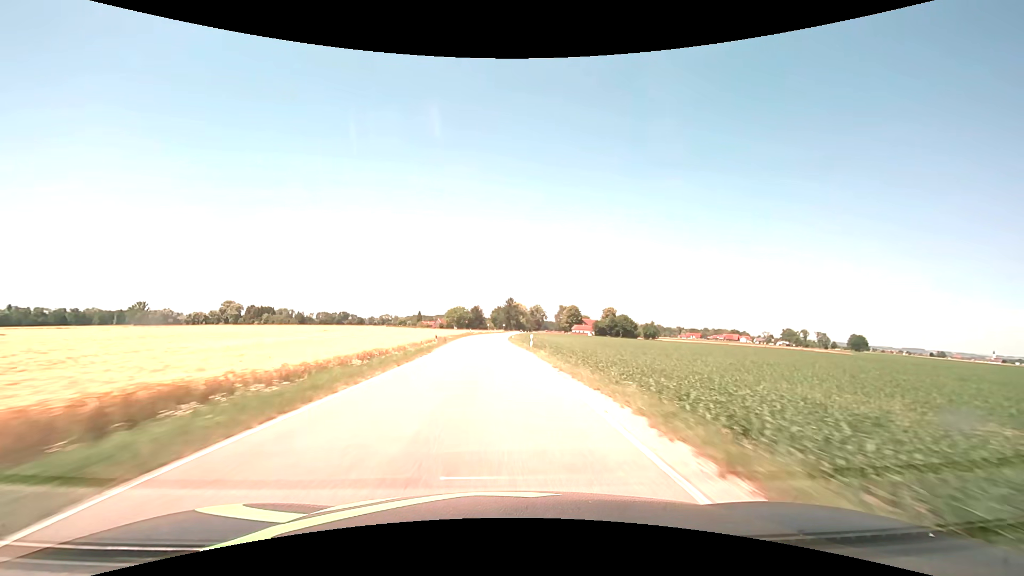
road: secondary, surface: asphalt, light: Day
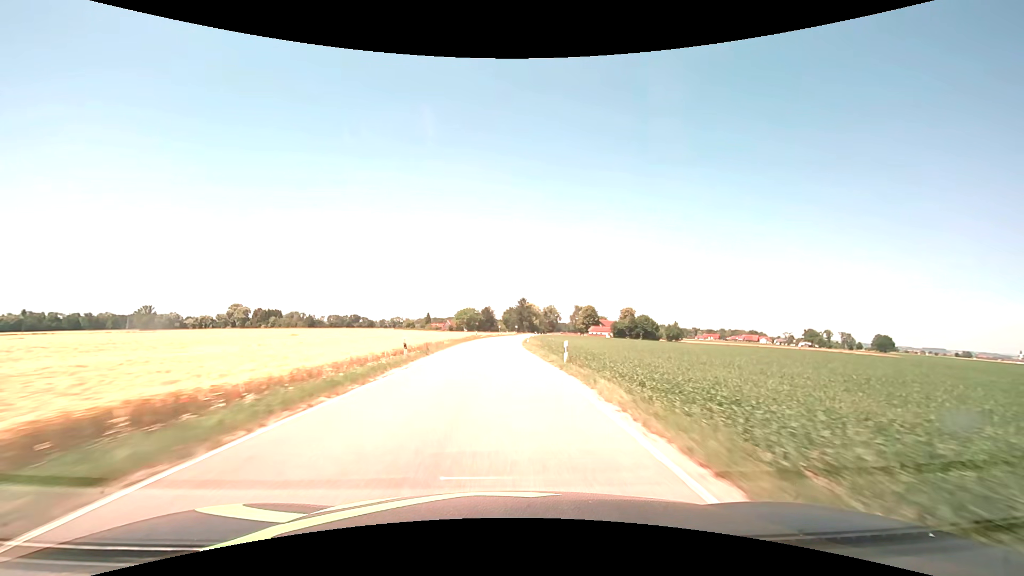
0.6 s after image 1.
(-0.2, +14.2) m; -1°
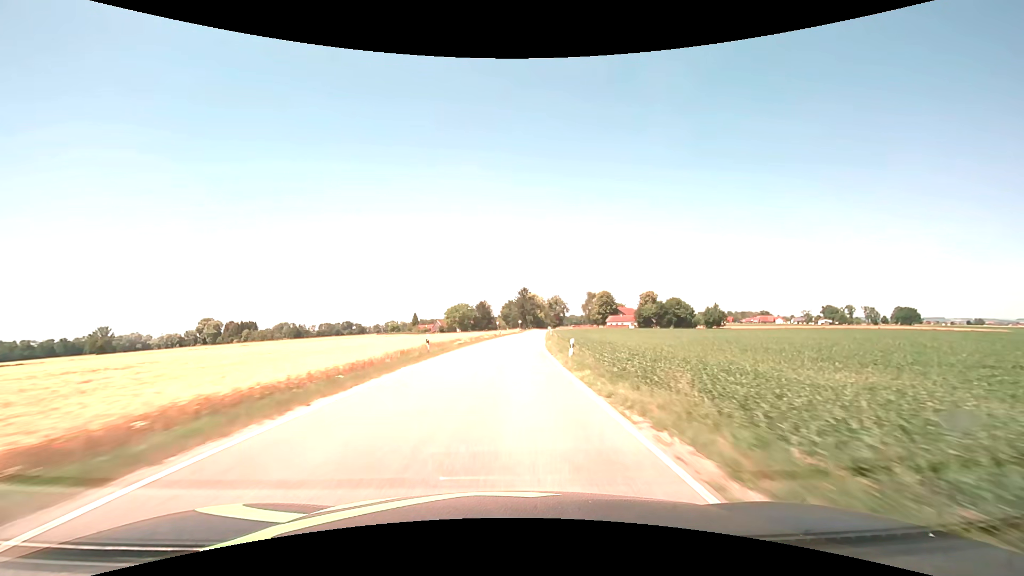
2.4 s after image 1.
(-0.4, +42.7) m; 0°
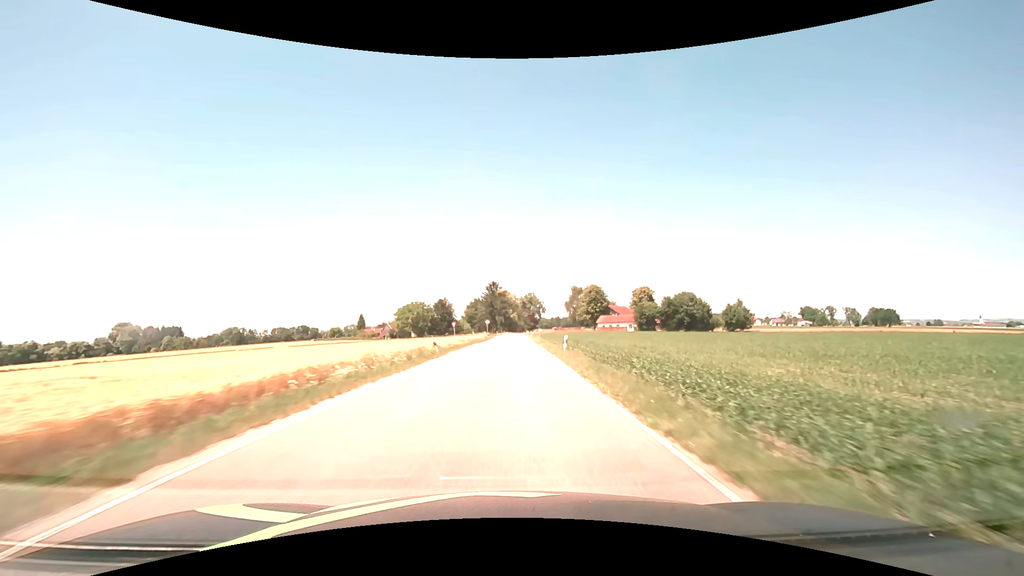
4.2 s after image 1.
(+1.2, +42.6) m; +4°
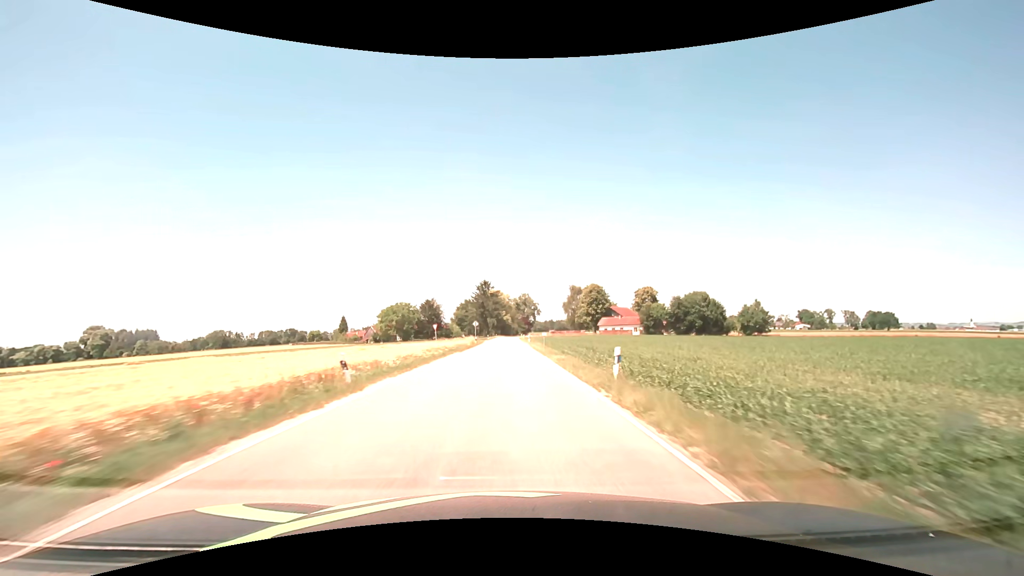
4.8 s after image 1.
(+0.1, +14.2) m; +1°
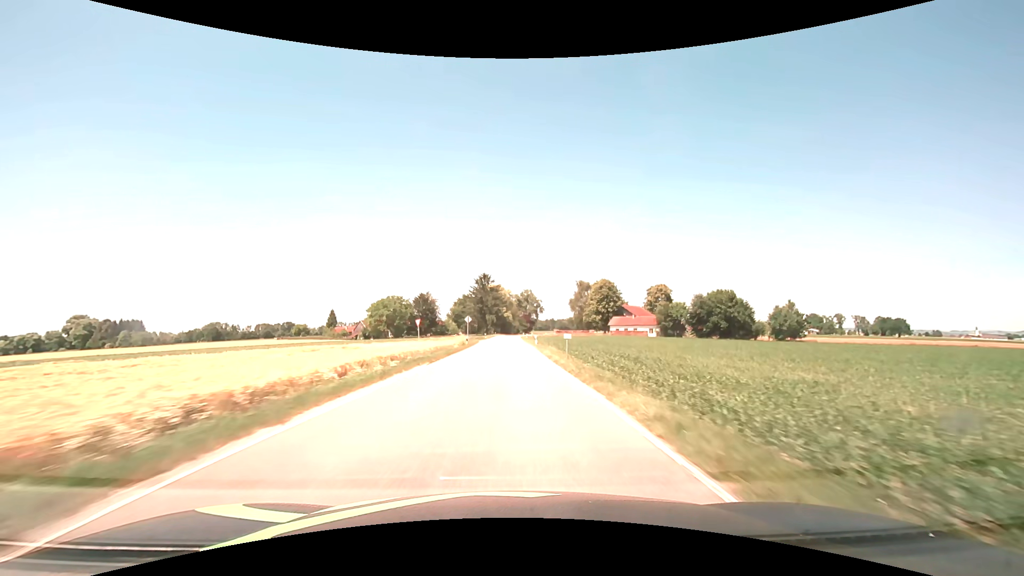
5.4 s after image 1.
(0.0, +14.2) m; 0°
(0, +10) (0, +20) (0, +30) (0, +40) (0, +50) (0, +60) (+1, +70) (+1, +80) (+1, +90) (+1, +100) m
